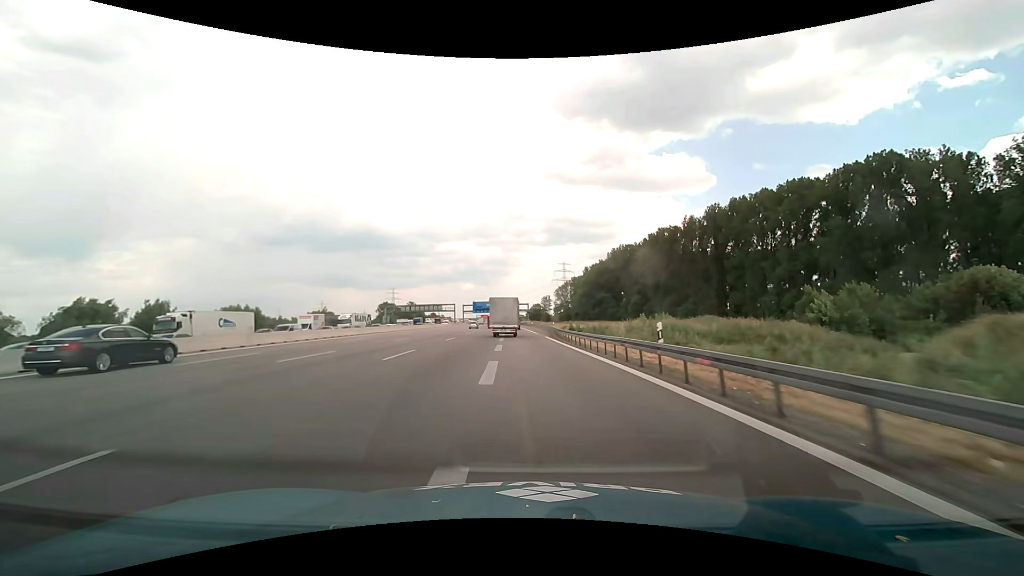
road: motorway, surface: asphalt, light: Day
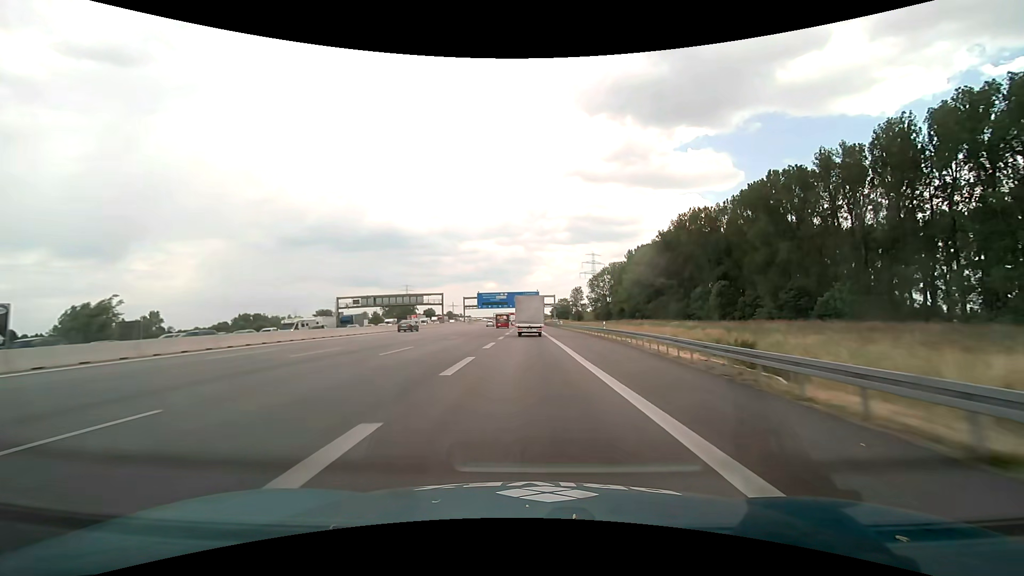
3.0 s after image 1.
(-1.6, +69.9) m; -3°
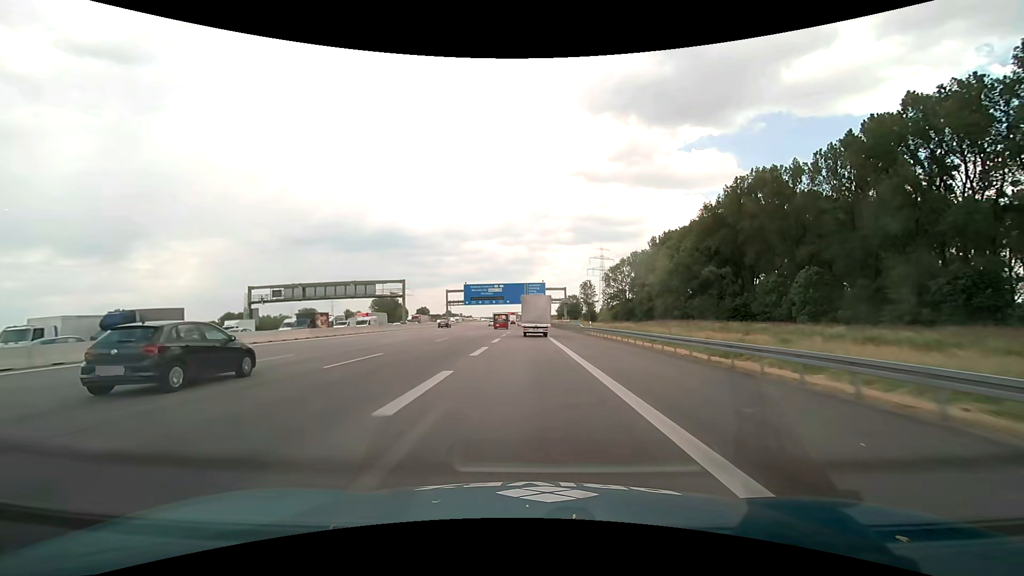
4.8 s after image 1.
(-0.1, +41.5) m; 0°
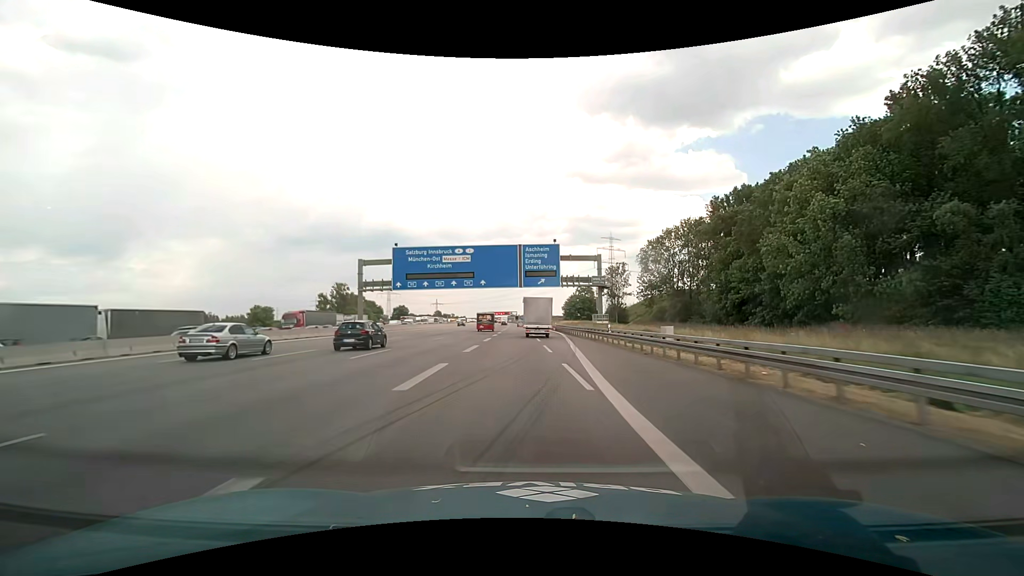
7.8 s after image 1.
(-0.2, +68.4) m; 0°
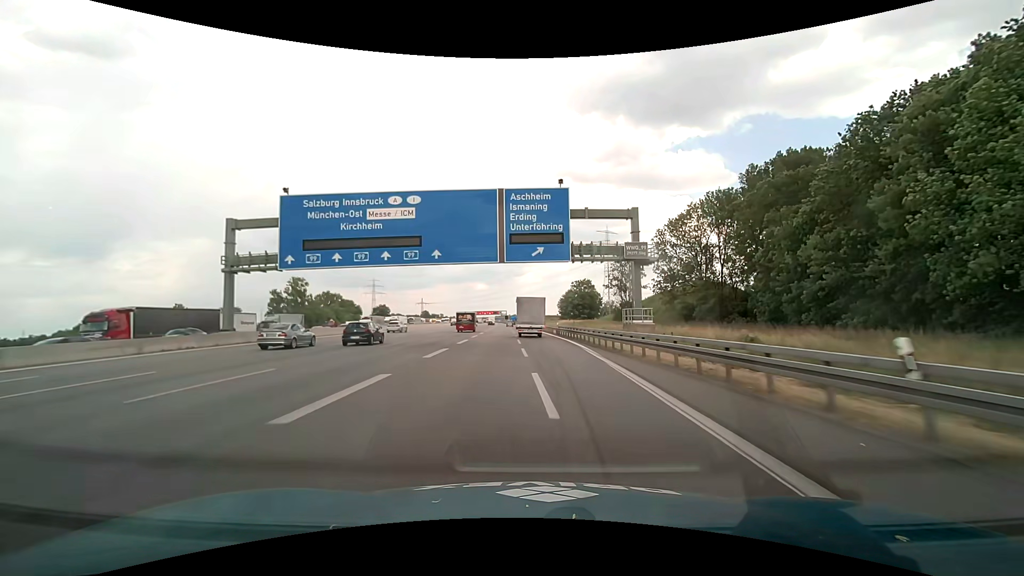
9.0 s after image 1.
(+0.2, +27.4) m; +1°
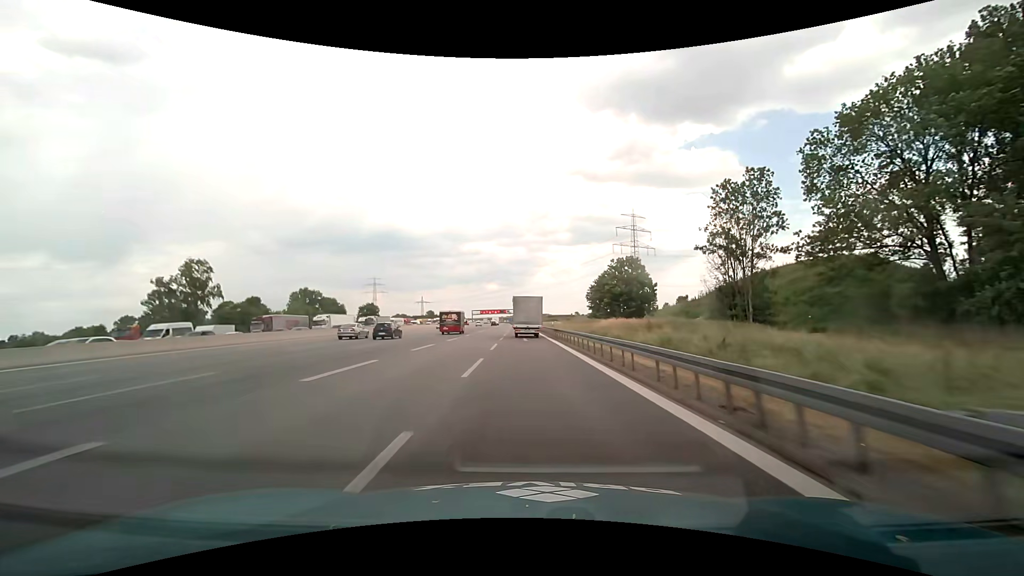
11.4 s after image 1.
(-0.1, +54.8) m; -1°
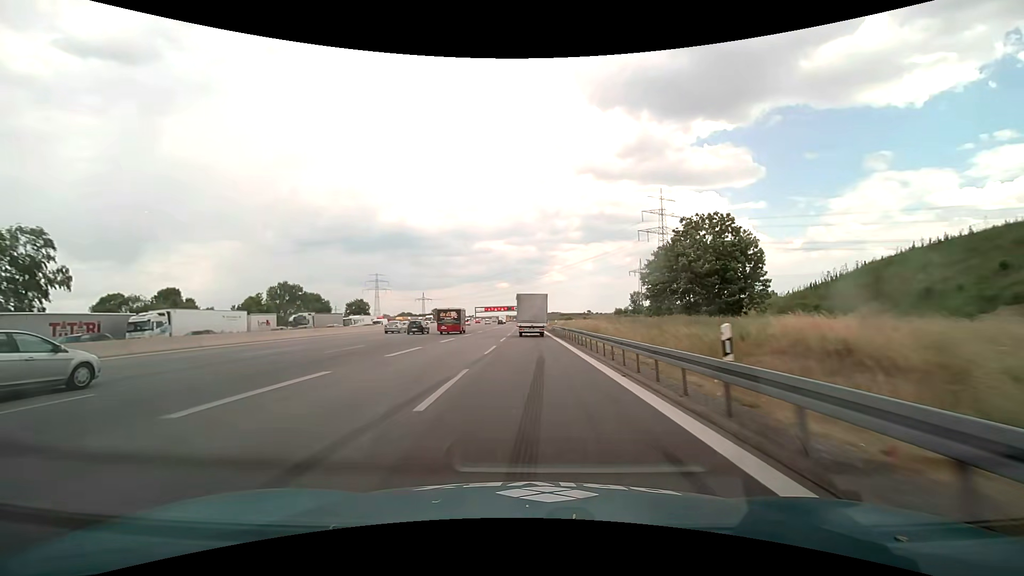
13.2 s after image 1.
(-0.5, +40.3) m; -1°
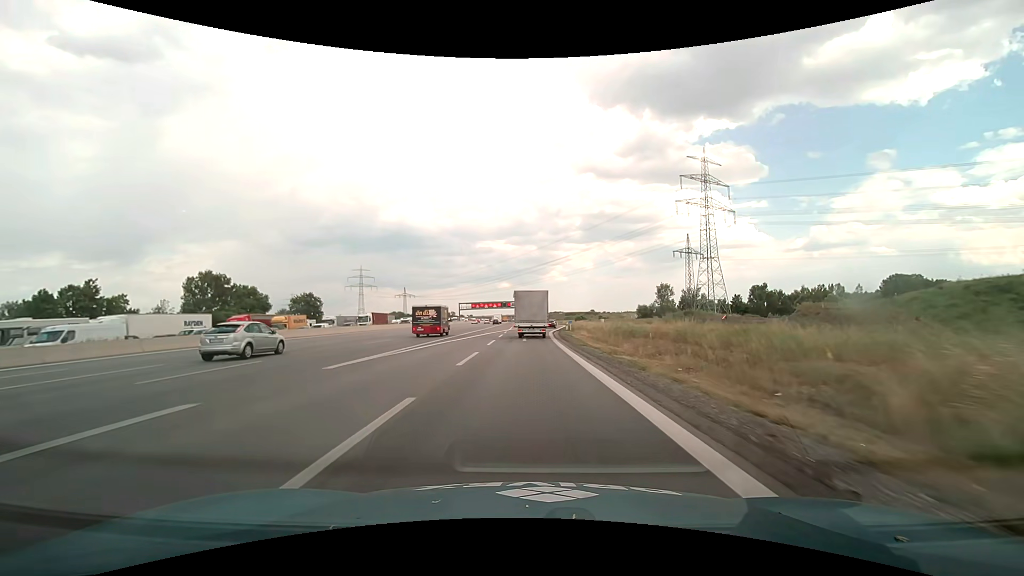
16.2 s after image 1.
(-0.1, +64.6) m; 0°
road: motorway_link
(0, +10) (0, +20) (0, +30) (0, +40) (0, +50) (+1, +60) (+2, +70) (+3, +80) (+4, +90) (+4, +100) m
